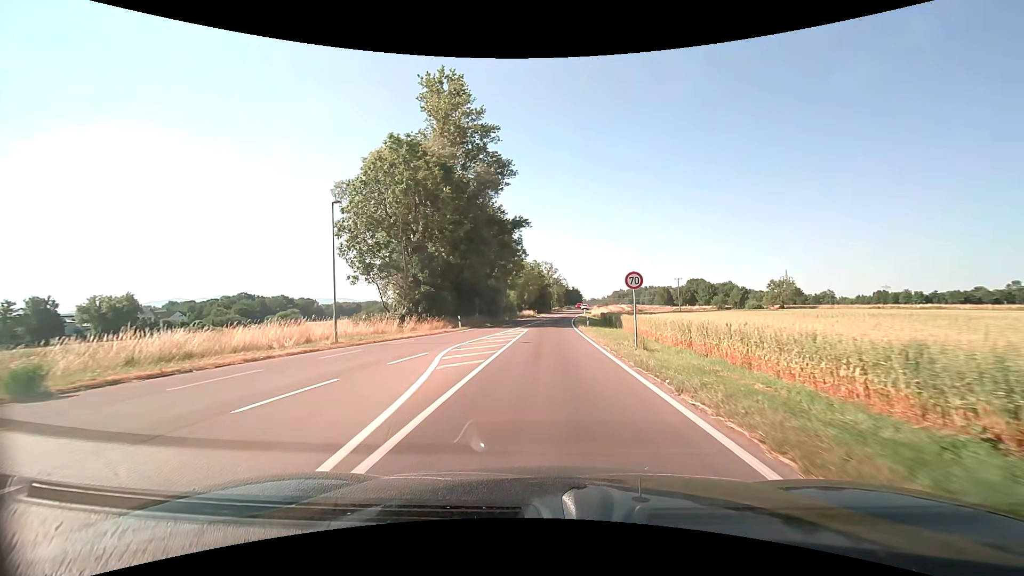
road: secondary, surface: asphalt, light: Day
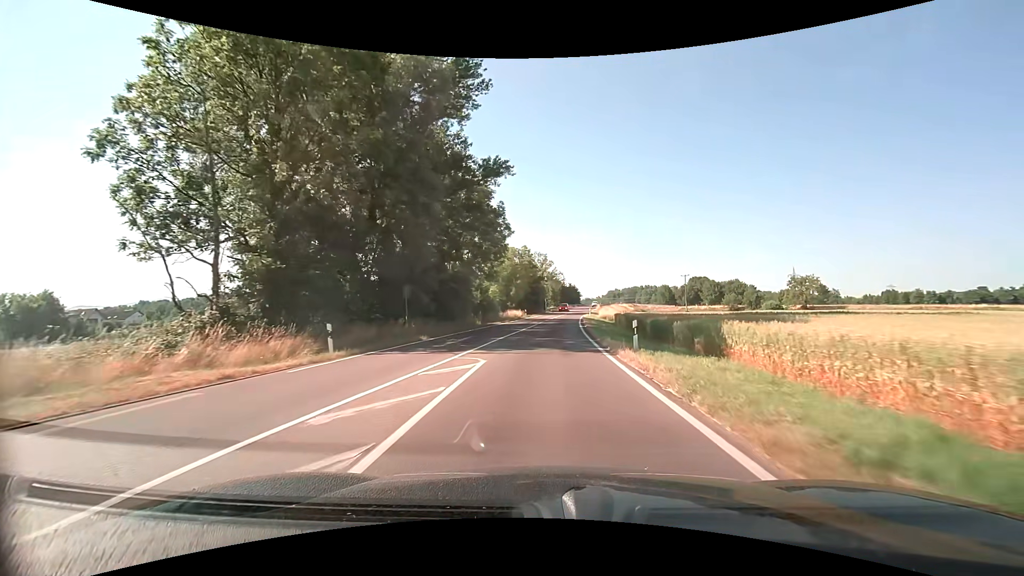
(+0.1, +22.3) m; +1°
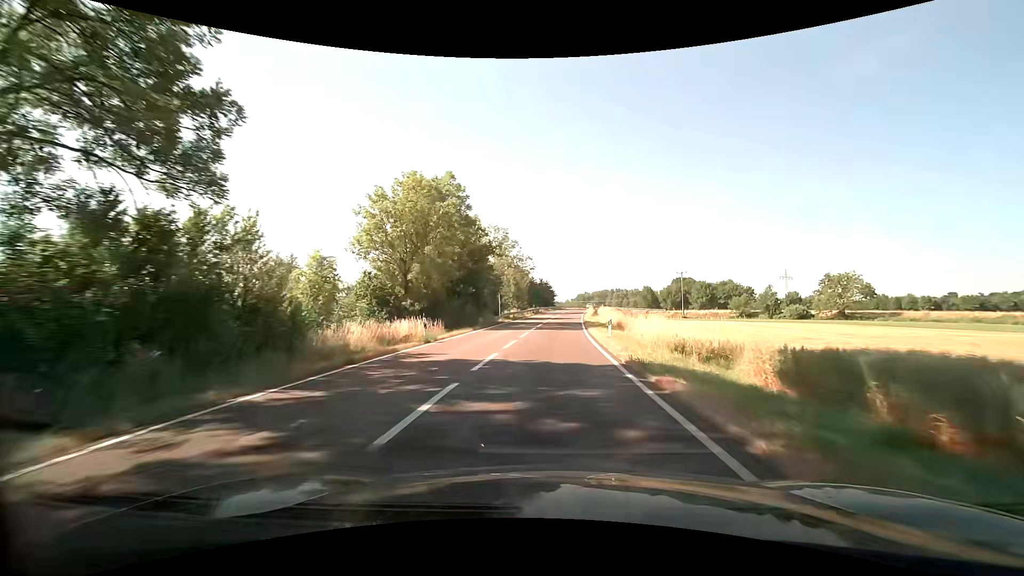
(+1.3, +43.6) m; +4°
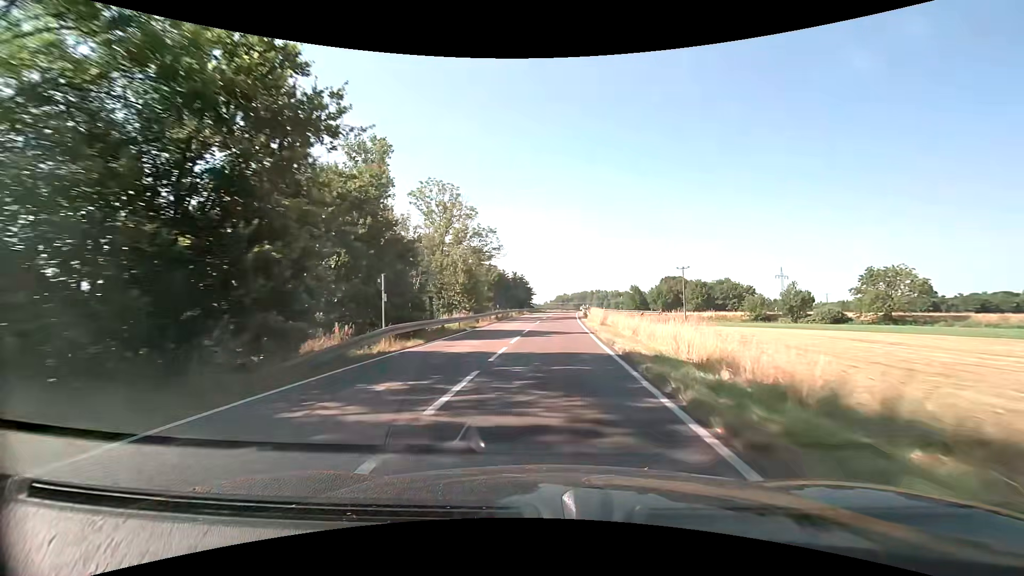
(+0.6, +28.7) m; +2°
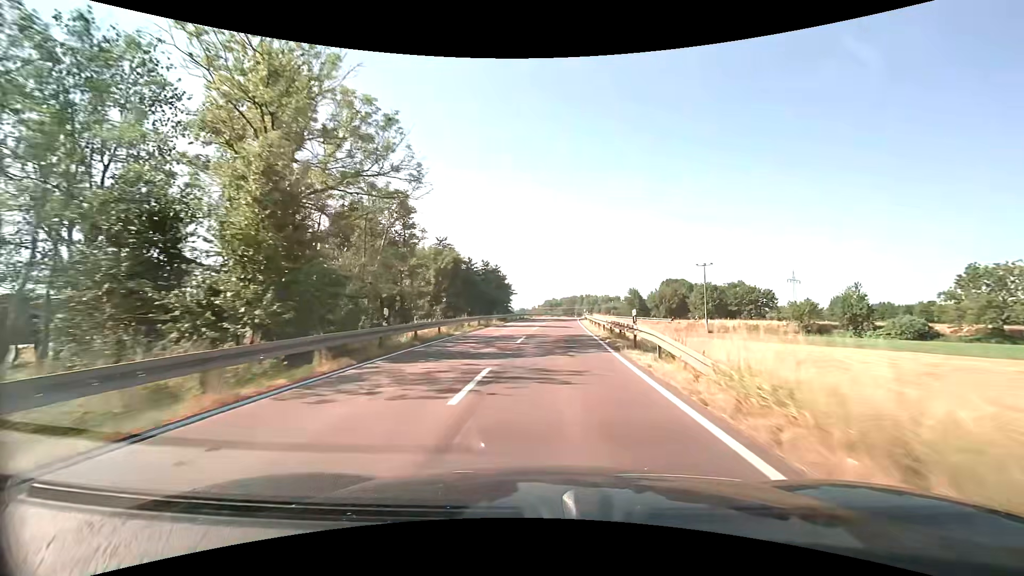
(+0.5, +29.4) m; +2°
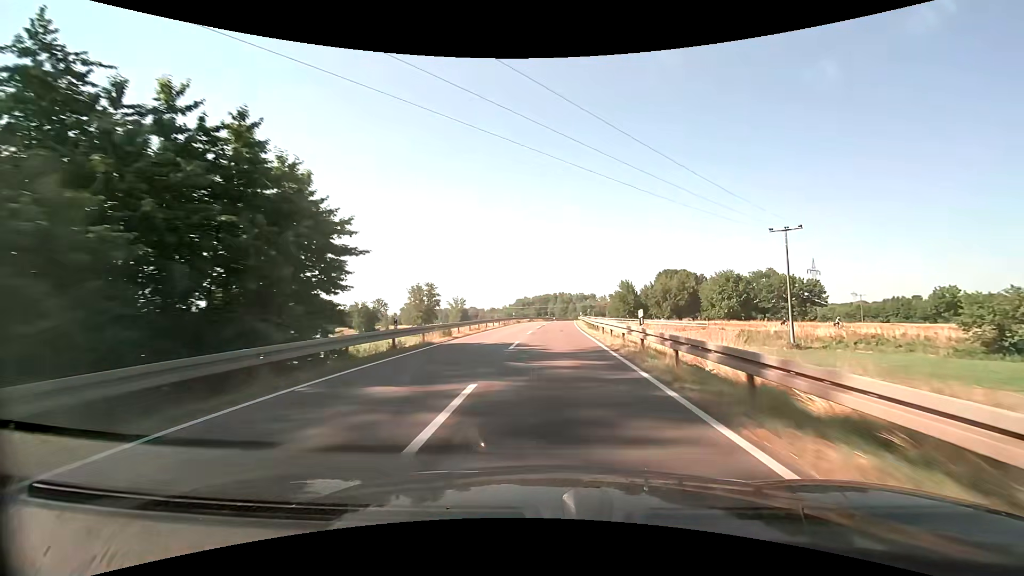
(+1.3, +50.4) m; +3°
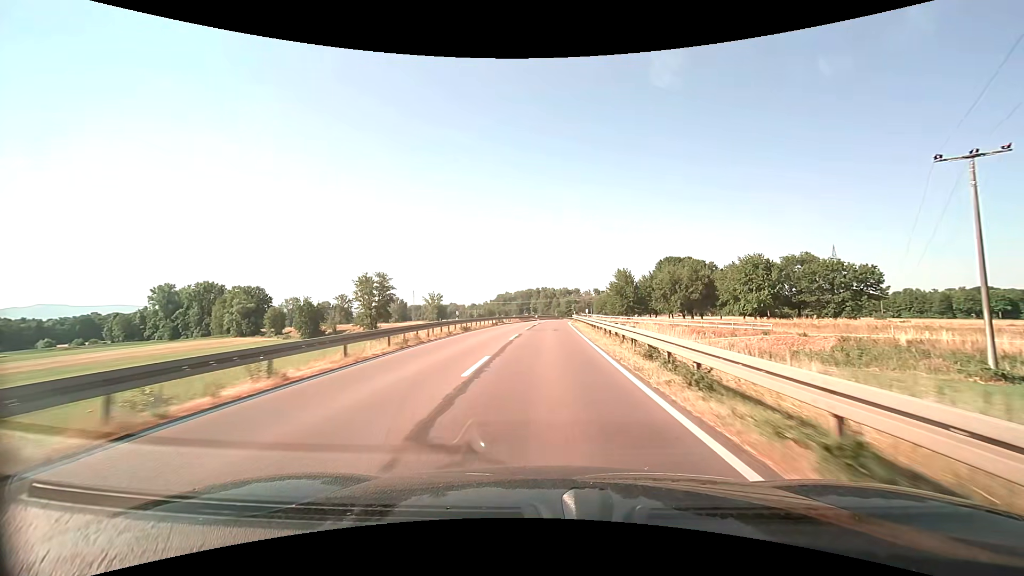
(+0.7, +30.9) m; +2°
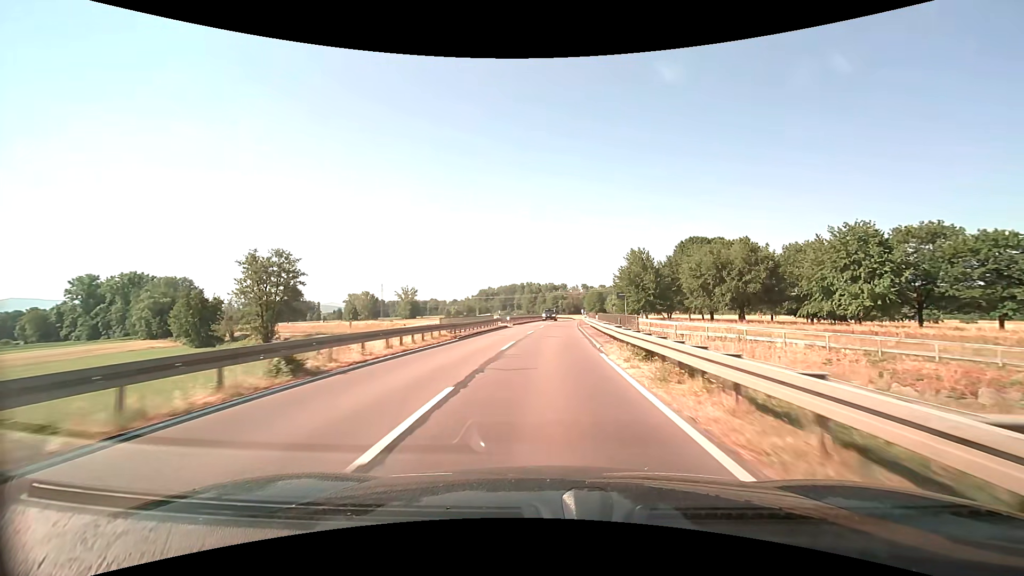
(+0.3, +41.9) m; +1°
(0, +10) (0, +20) (+1, +30) (+1, +40) (+2, +50) (+2, +60) (+3, +70) (+4, +80) (+5, +90) (+6, +100) m
